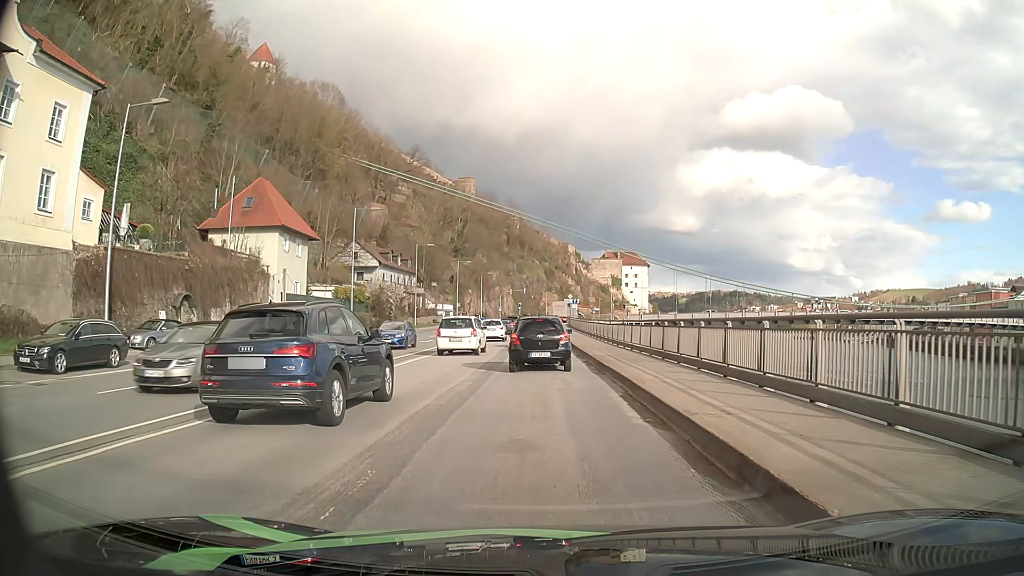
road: primary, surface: asphalt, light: Day
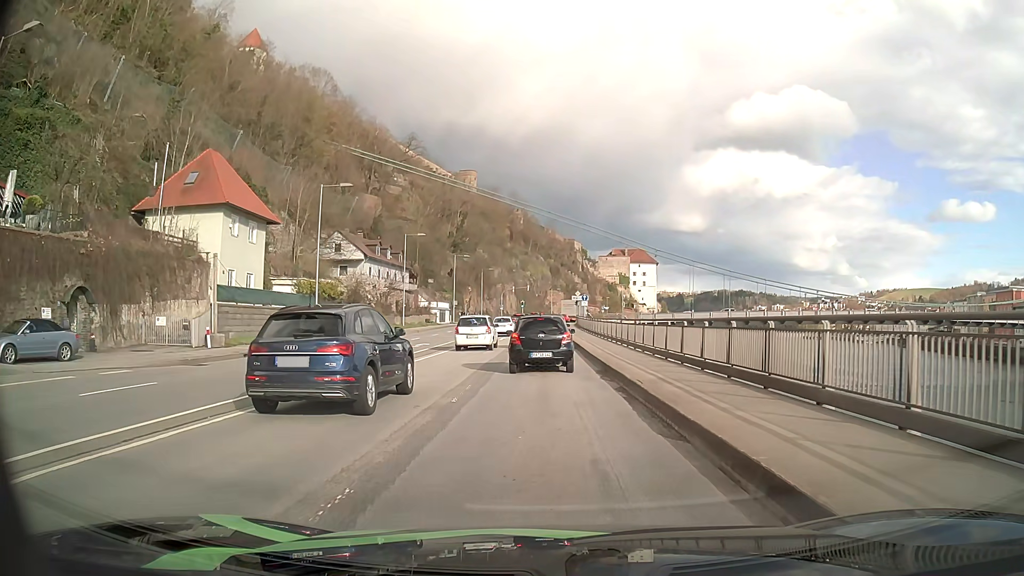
(-0.1, +9.8) m; -1°
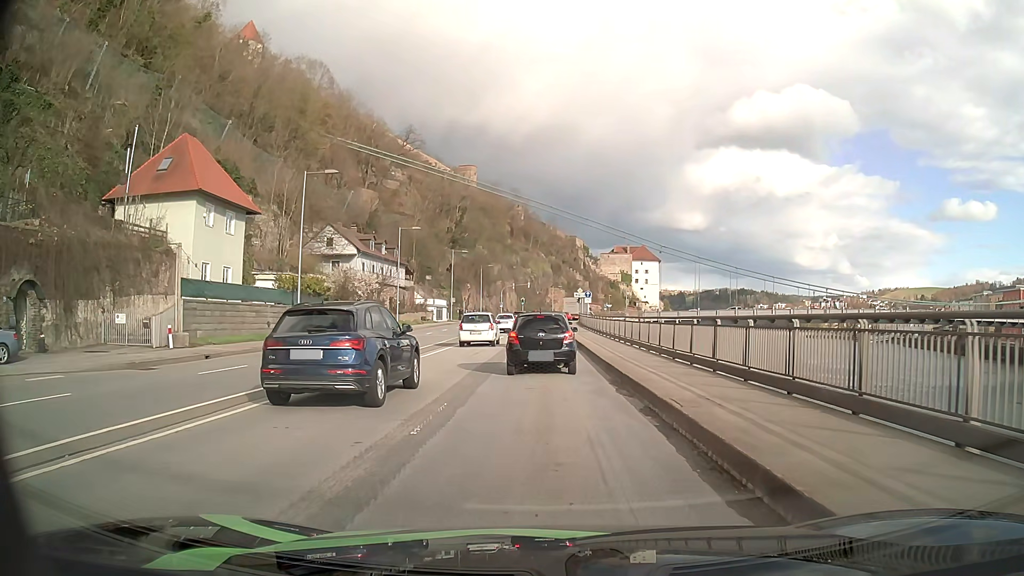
(0.0, +3.5) m; 0°
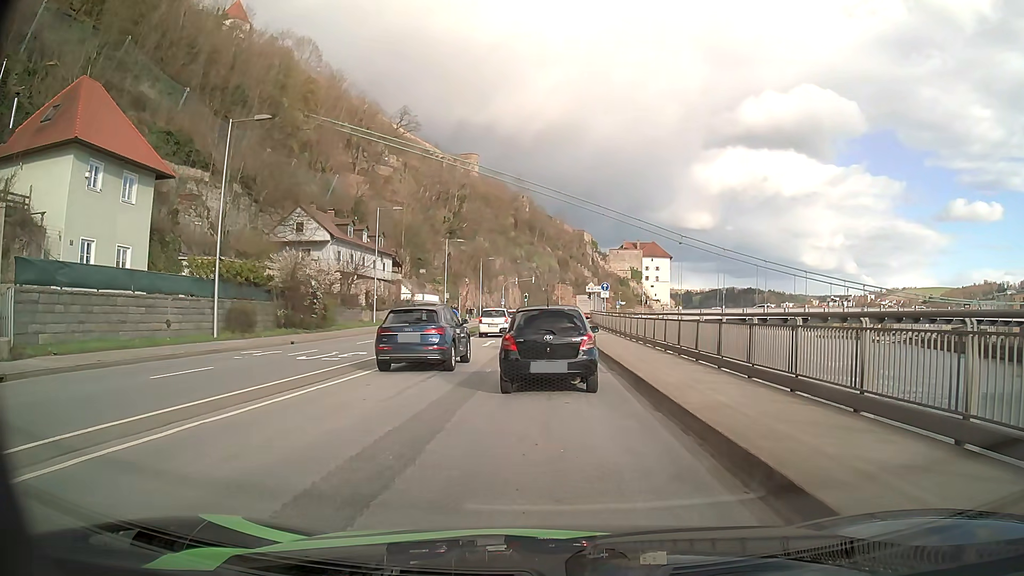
(0.0, +11.5) m; 0°
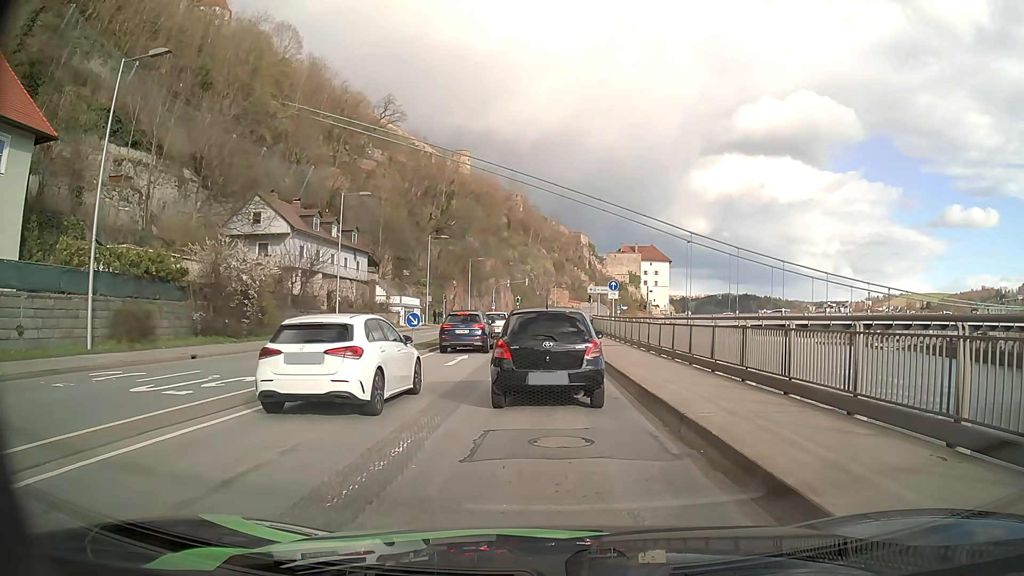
(+0.1, +9.3) m; 0°
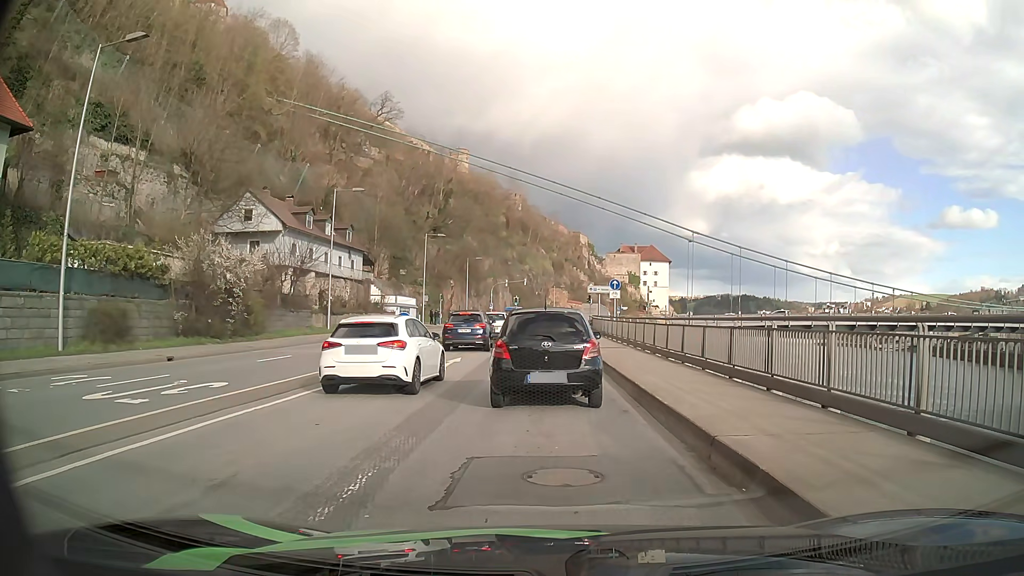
(0.0, +1.6) m; 0°
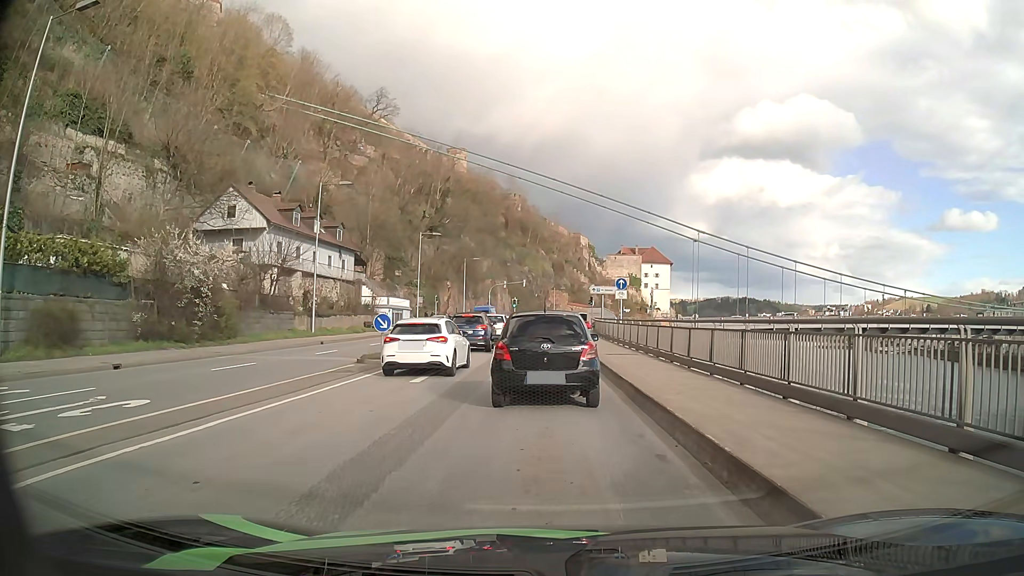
(0.0, +3.3) m; +1°
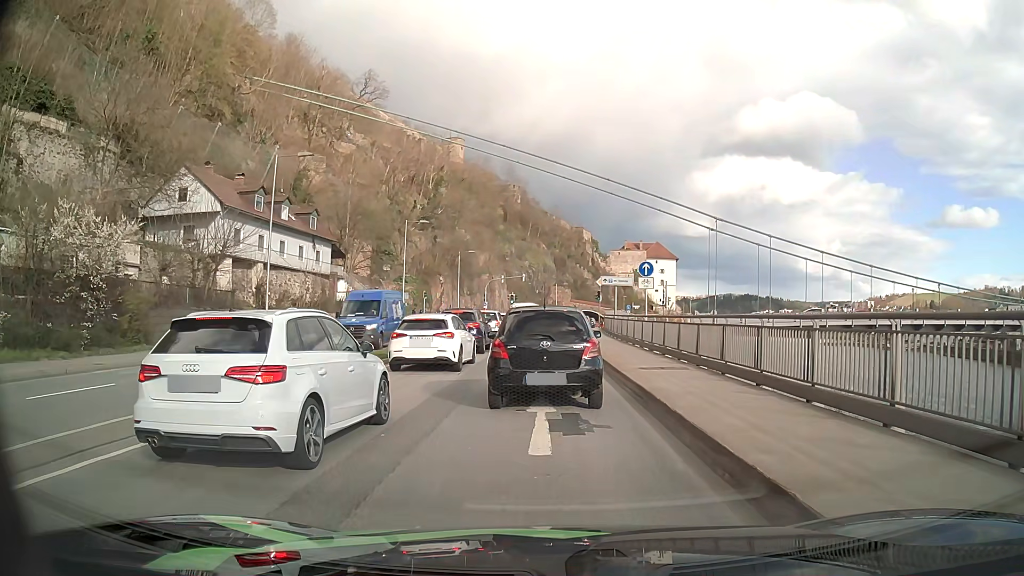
(0.0, +8.2) m; 0°
(0, +10) (0, +20) (0, +30) (0, +40) (0, +50) (+1, +60) (+2, +70) (+4, +80) (+5, +90) (+8, +99) m
